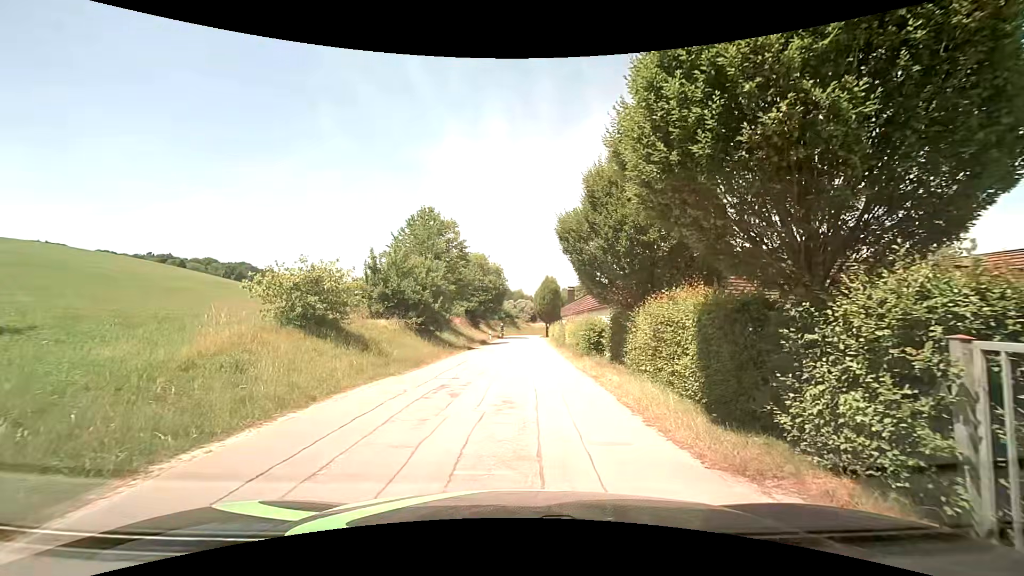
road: residential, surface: asphalt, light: Day
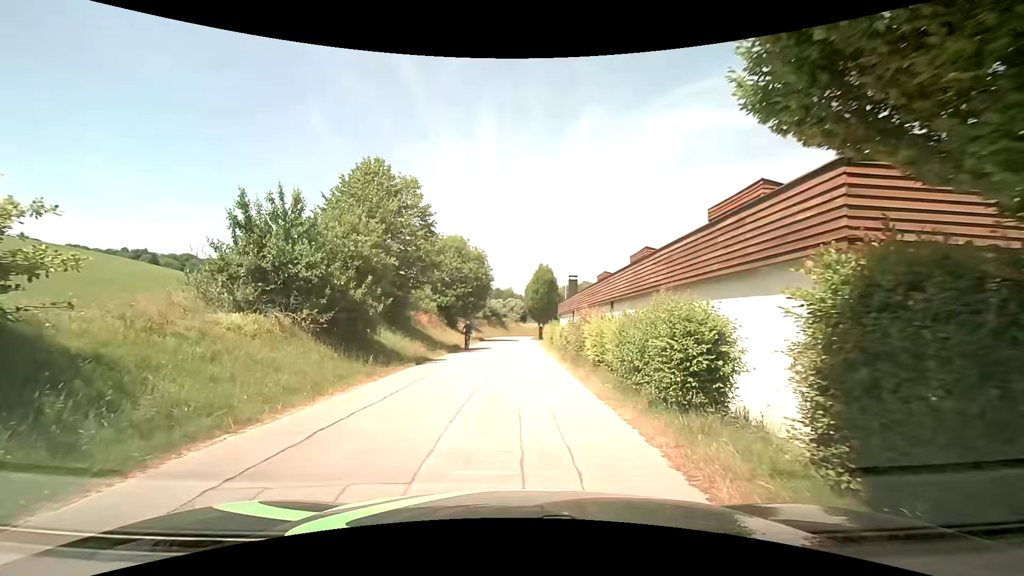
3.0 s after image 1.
(+0.1, +12.6) m; 0°
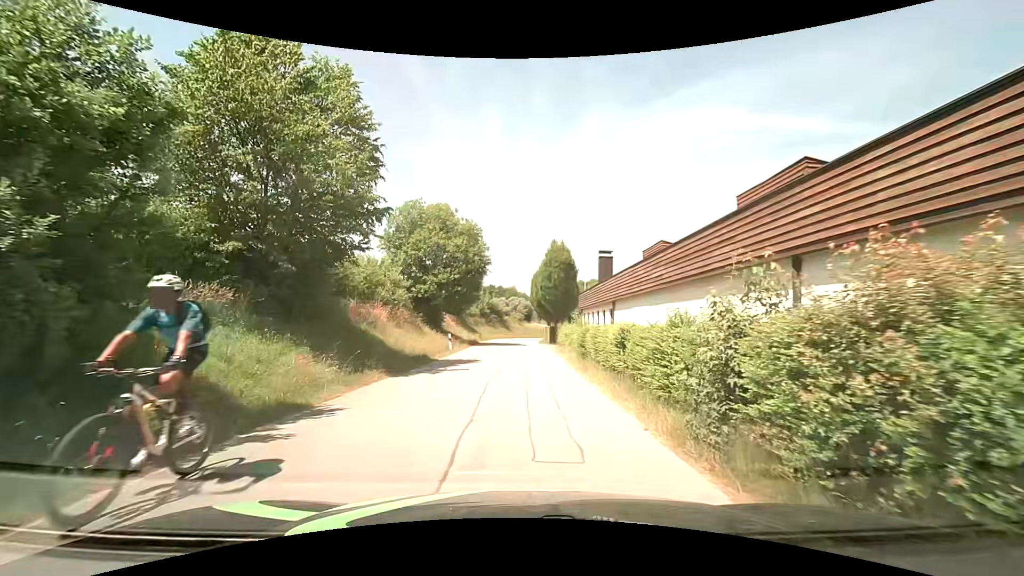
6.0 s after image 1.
(0.0, +13.9) m; +1°
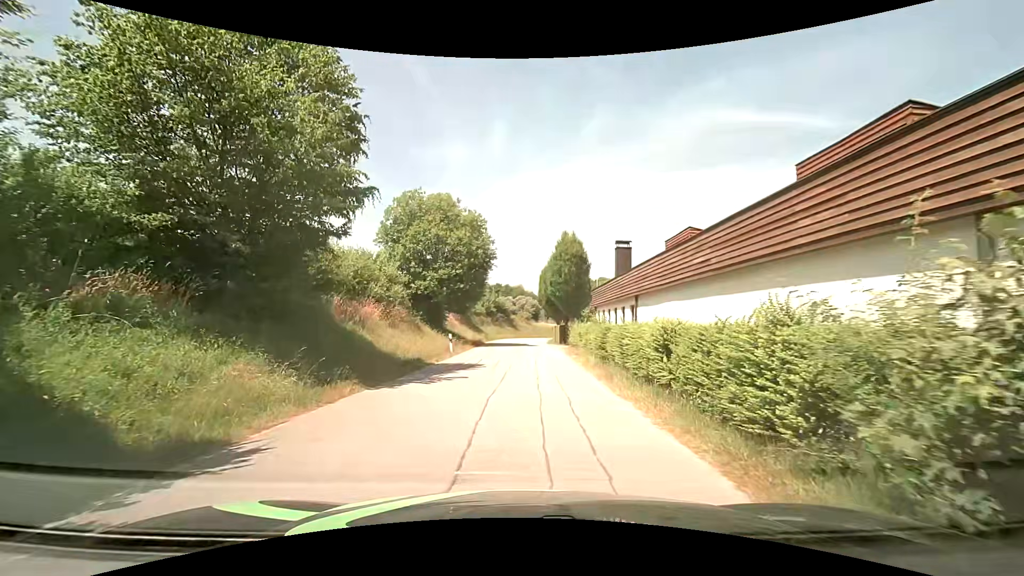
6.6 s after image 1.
(0.0, +2.9) m; -1°
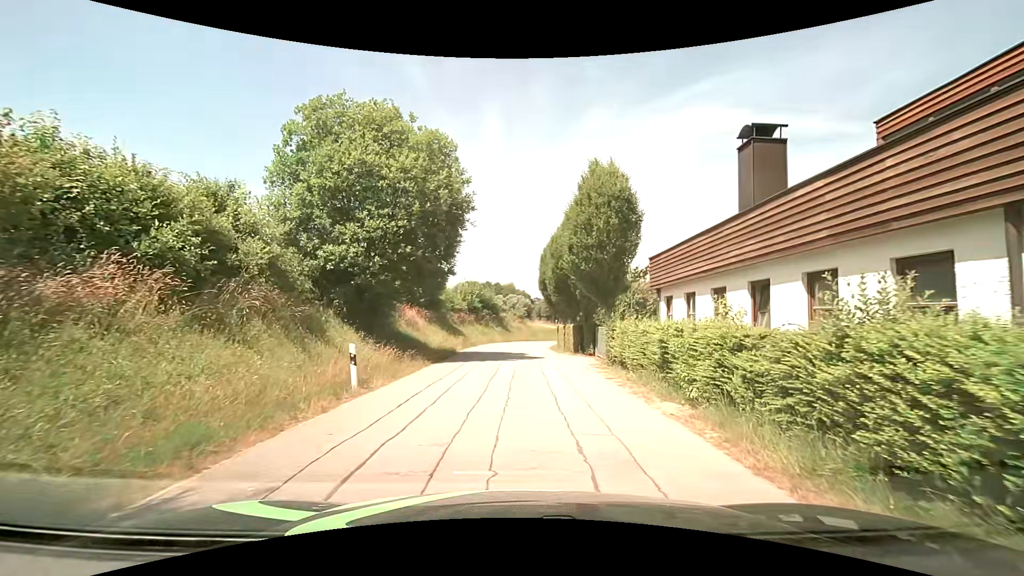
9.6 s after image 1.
(-0.1, +15.2) m; +1°
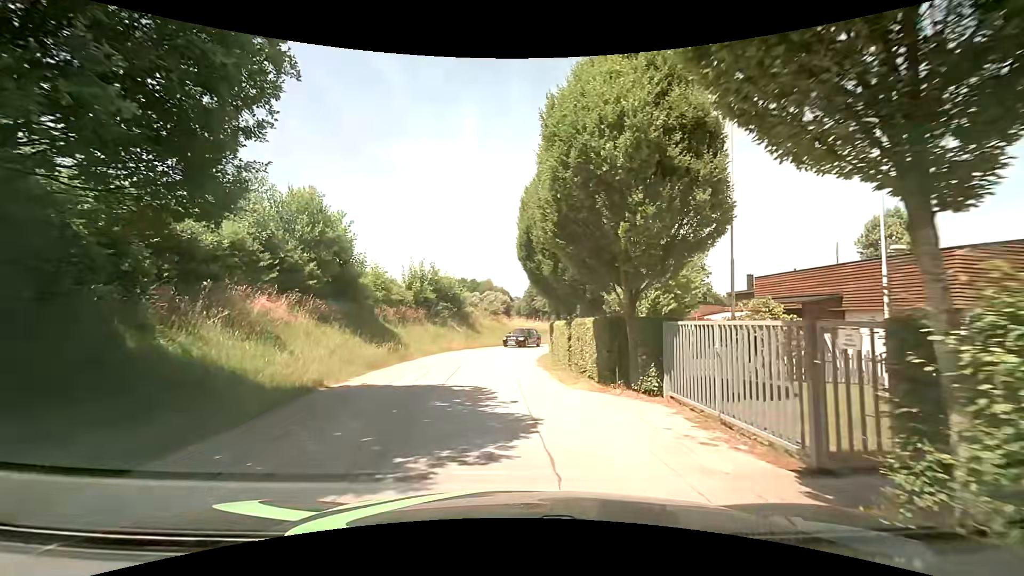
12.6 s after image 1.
(+0.6, +16.1) m; +3°
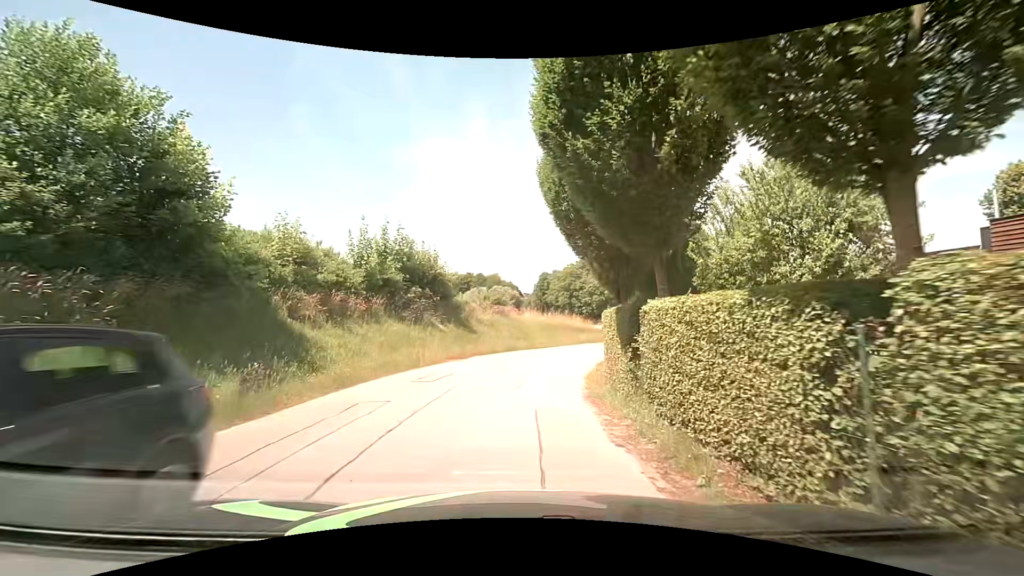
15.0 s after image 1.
(-0.4, +13.3) m; -2°
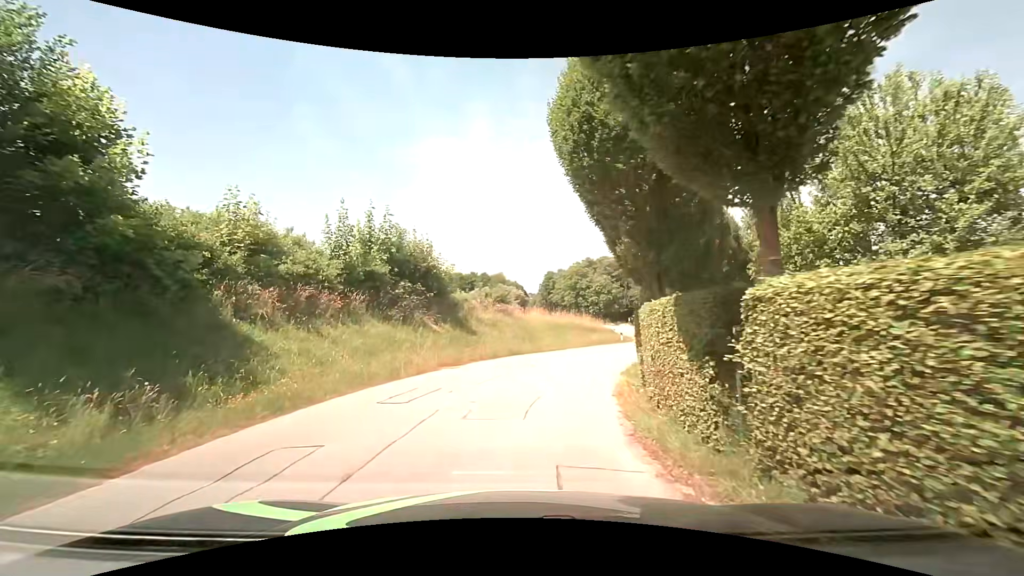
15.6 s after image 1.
(0.0, +3.4) m; -1°
(0, +10) (+3, +20) (+7, +29) (+12, +37) (+16, +46) (+17, +56) (+17, +66) (+17, +76) (+18, +86) (+18, +96) m
